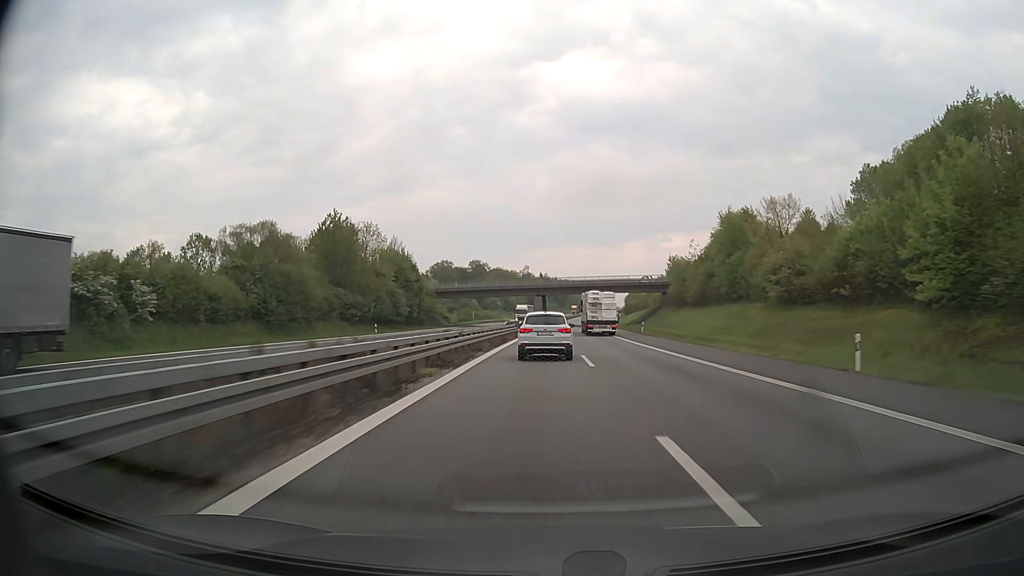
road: motorway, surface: asphalt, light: Day
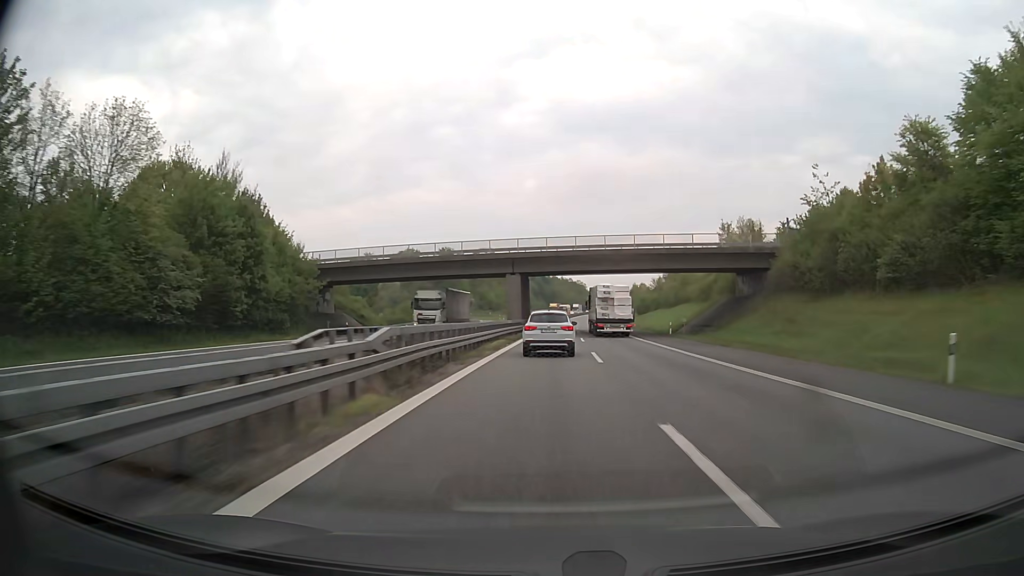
(+0.3, +53.2) m; +1°
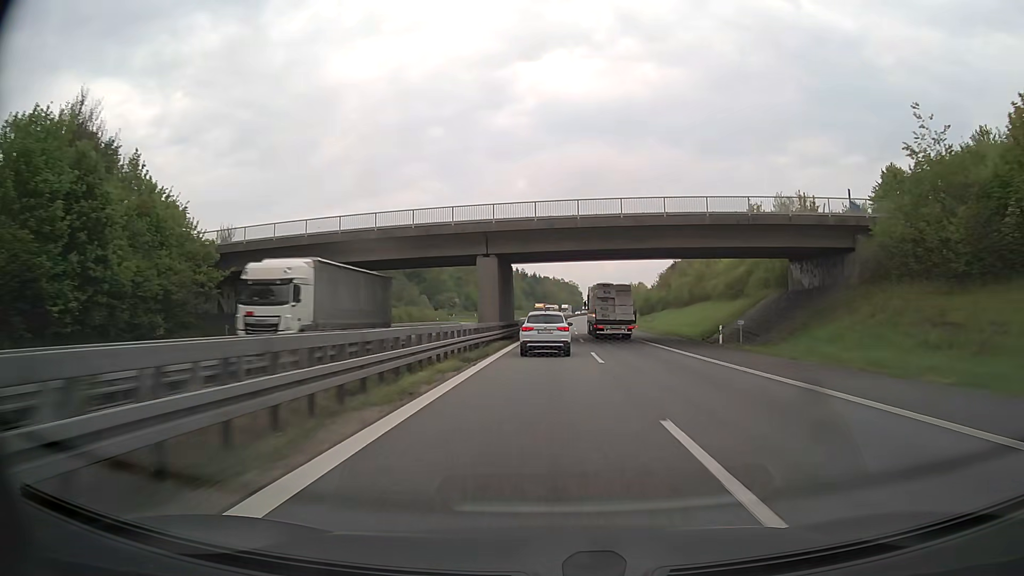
(+0.1, +17.6) m; +1°
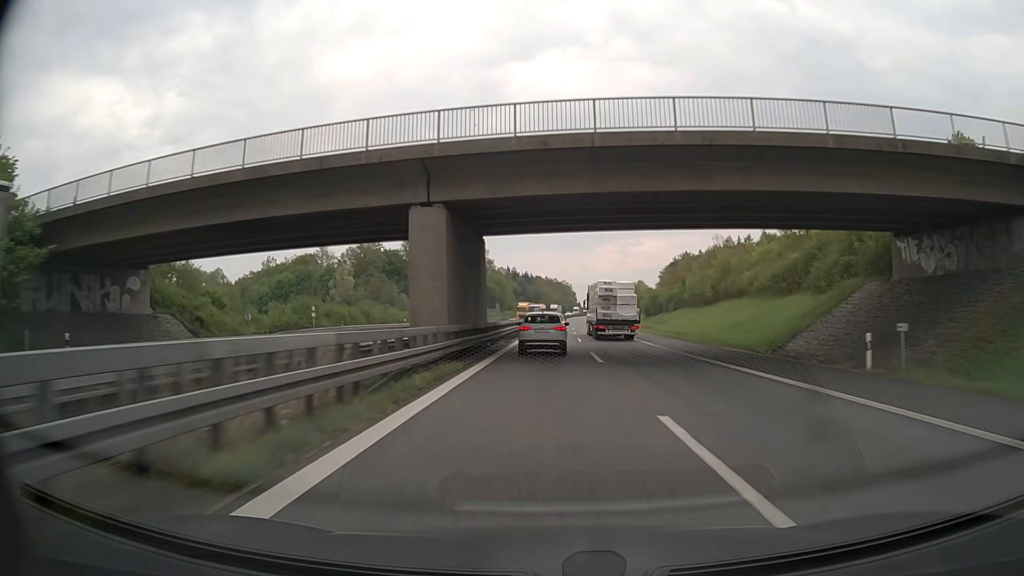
(+0.1, +17.7) m; +1°
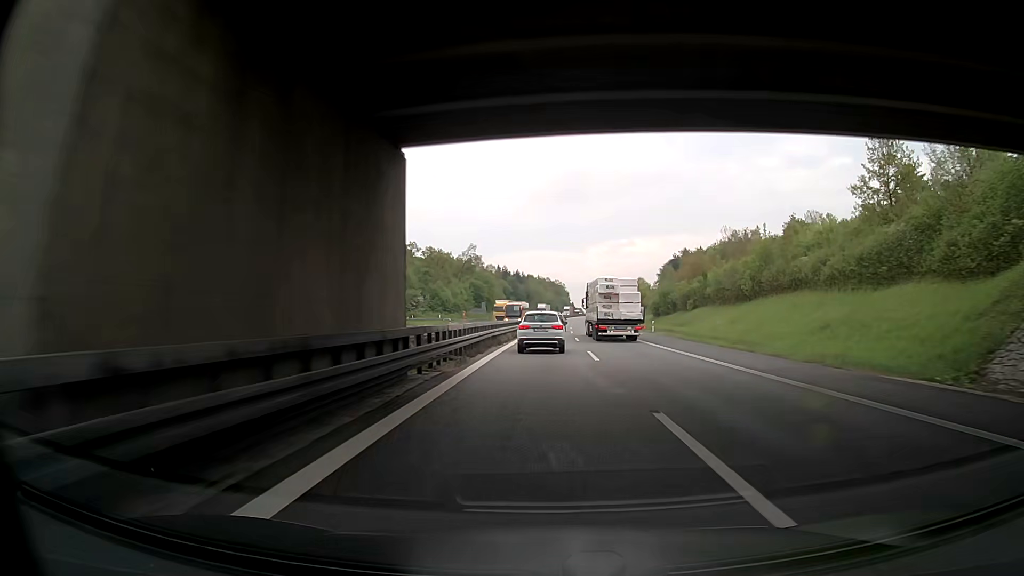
(+0.1, +17.7) m; +1°
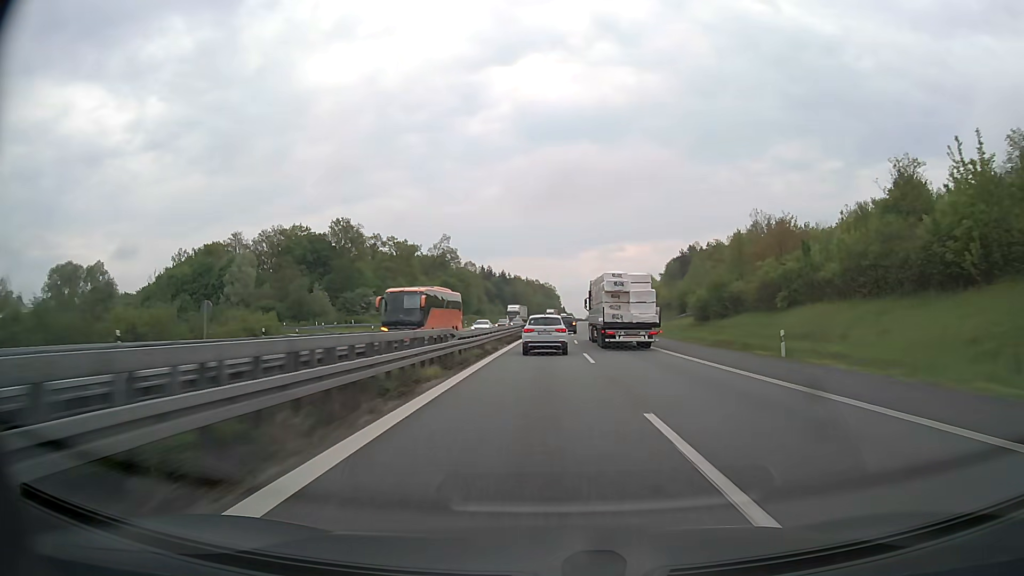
(+0.3, +35.9) m; 0°
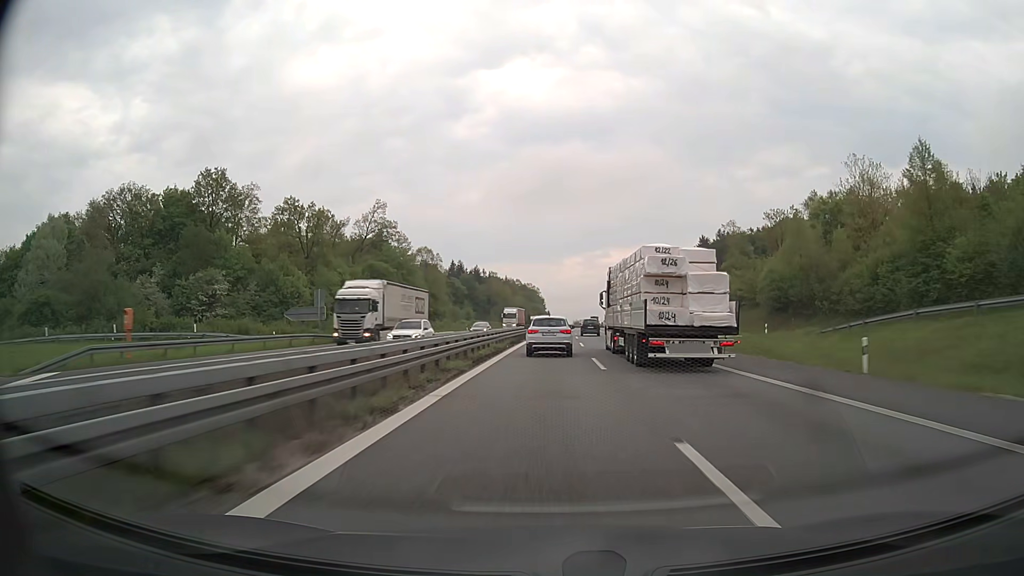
(+0.9, +56.6) m; +2°
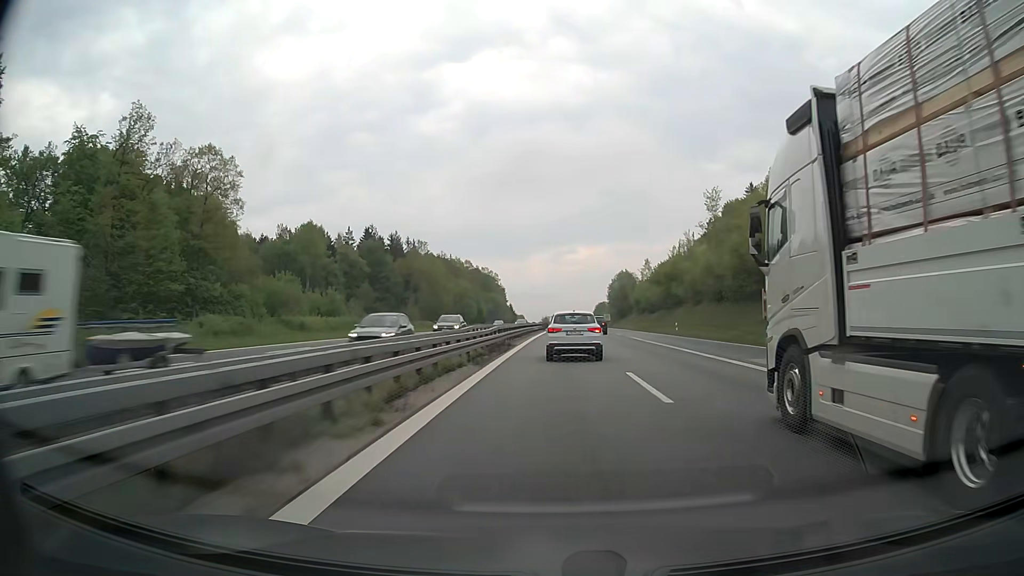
(+2.2, +98.7) m; +3°
(0, +10) (0, +20) (0, +30) (+1, +40) (+1, +50) (+1, +60) (+1, +70) (+2, +80) (+2, +90) (+3, +100) m
